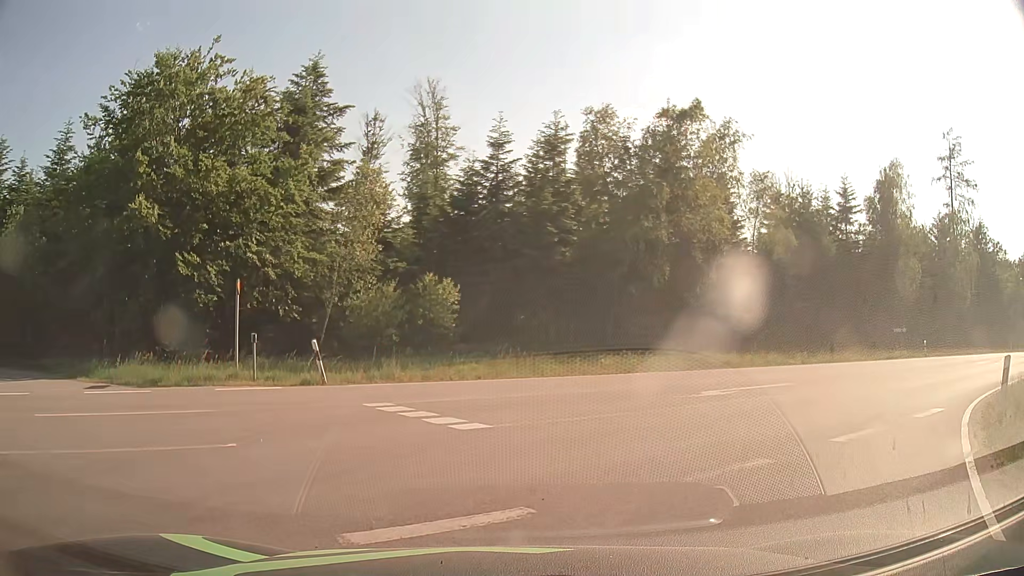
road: tertiary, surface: asphalt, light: Day
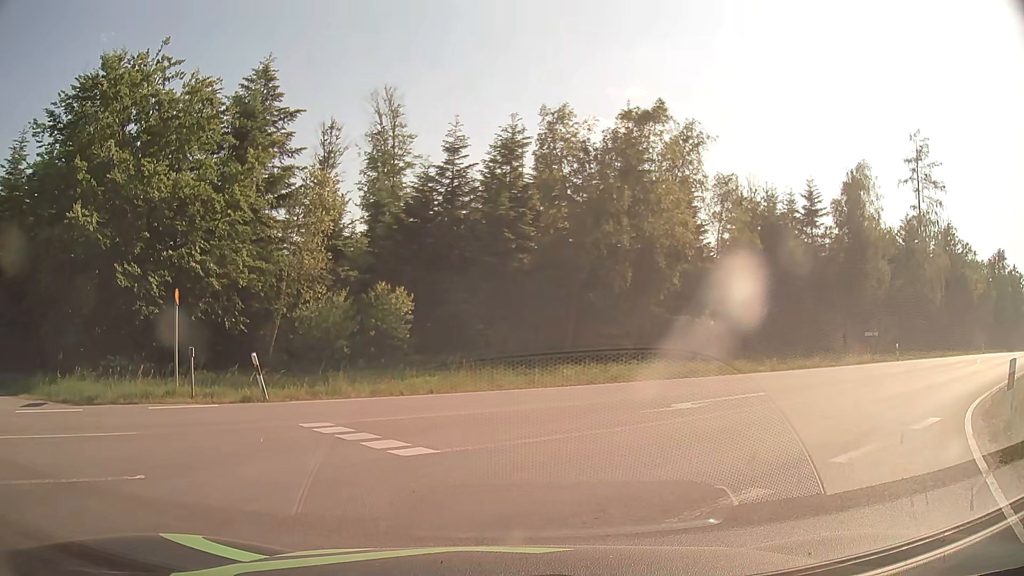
(+0.1, +1.1) m; +4°
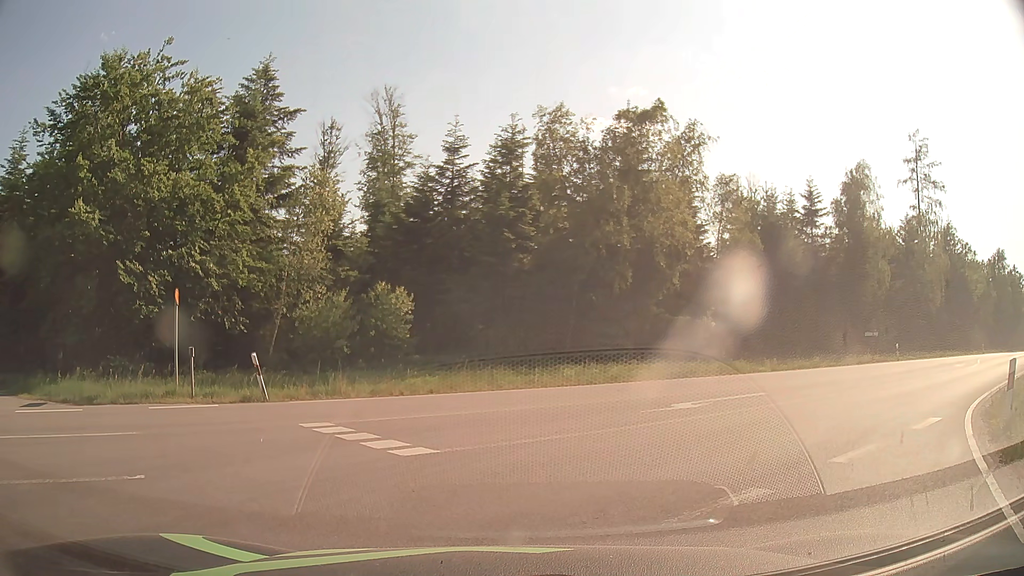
(0.0, +0.1) m; 0°
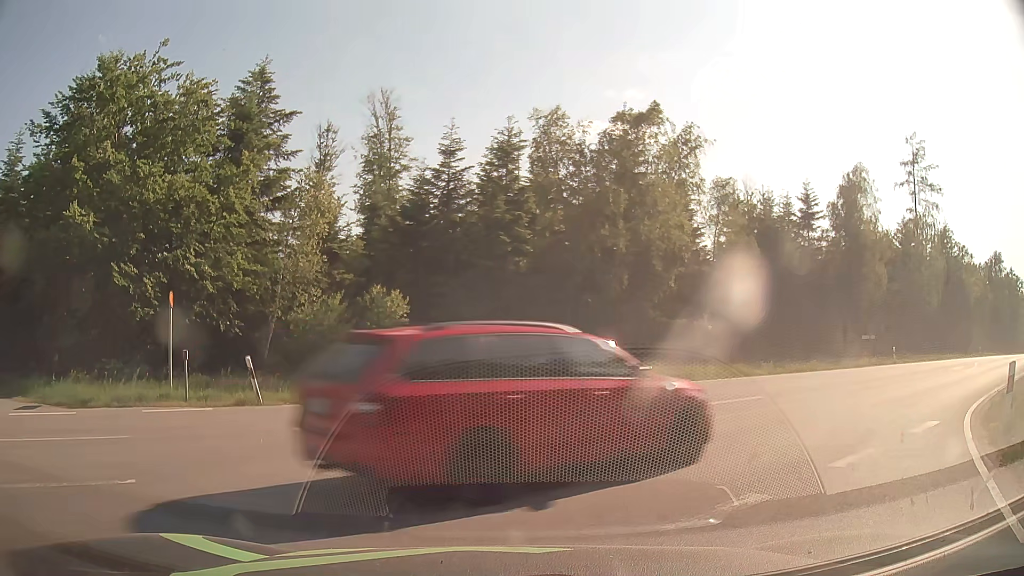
(0.0, +0.1) m; 0°
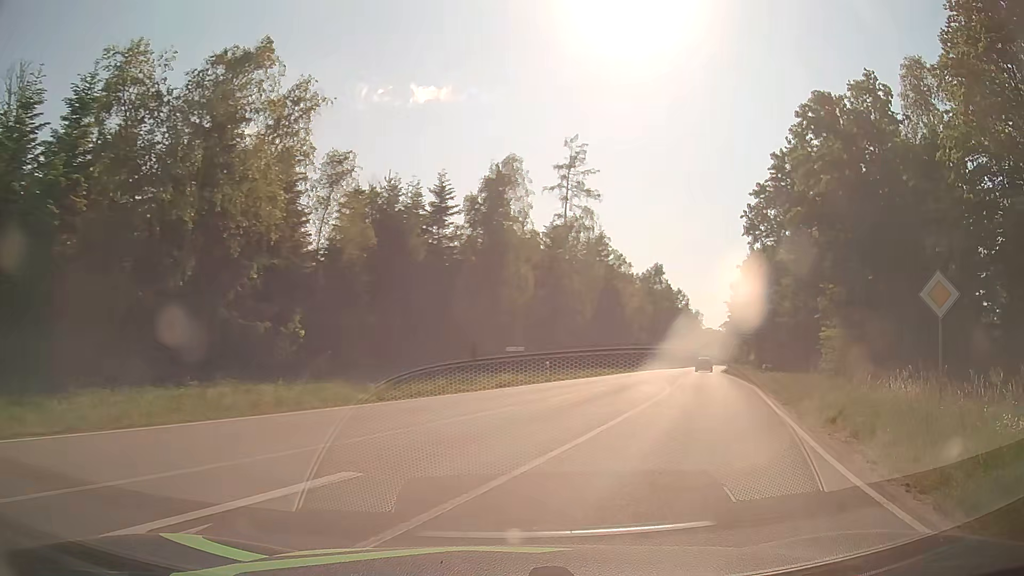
(+2.8, +8.9) m; +34°
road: secondary
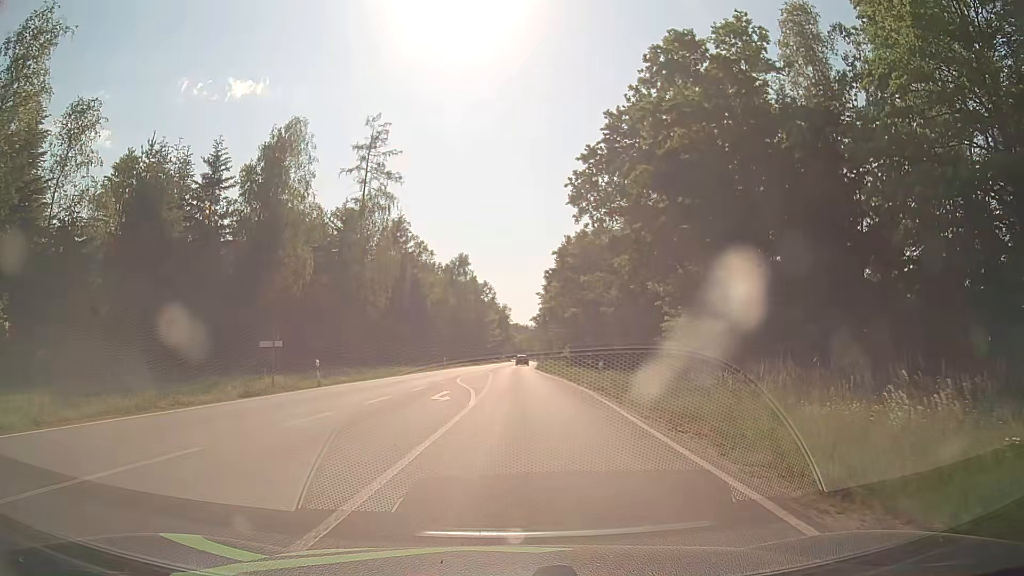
(+1.5, +8.2) m; +16°
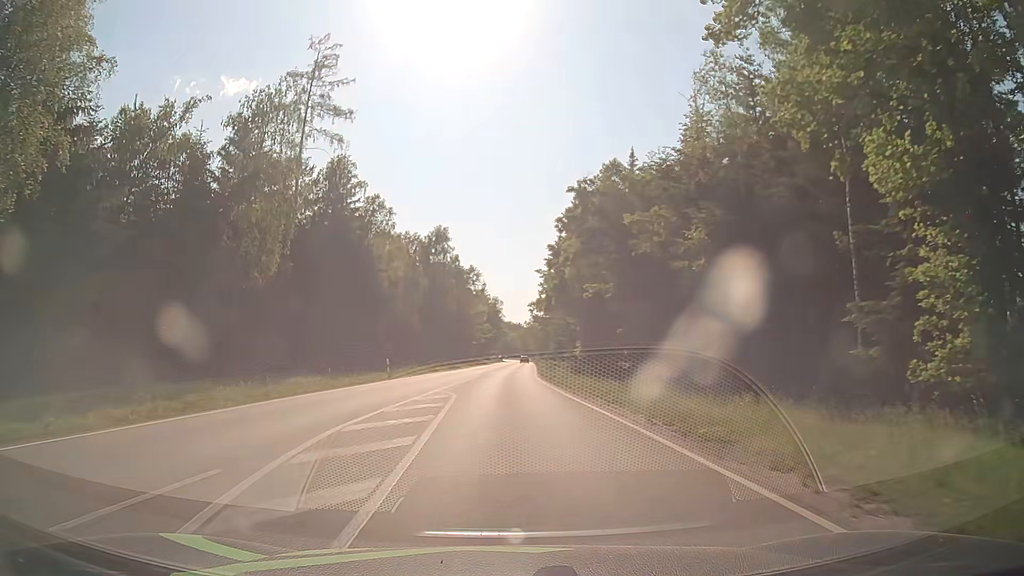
(+0.4, +26.4) m; +1°
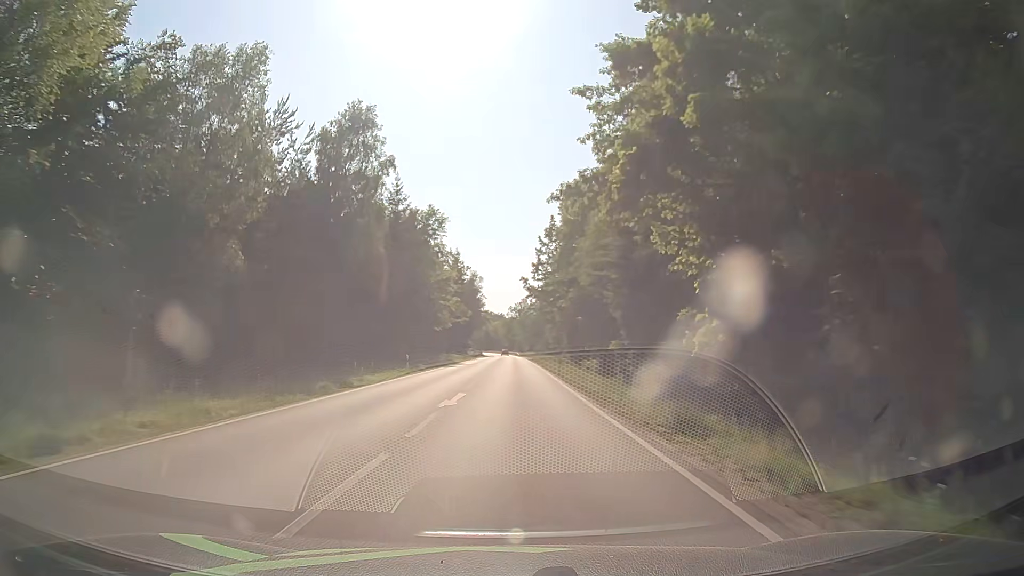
(+0.3, +48.4) m; +2°
